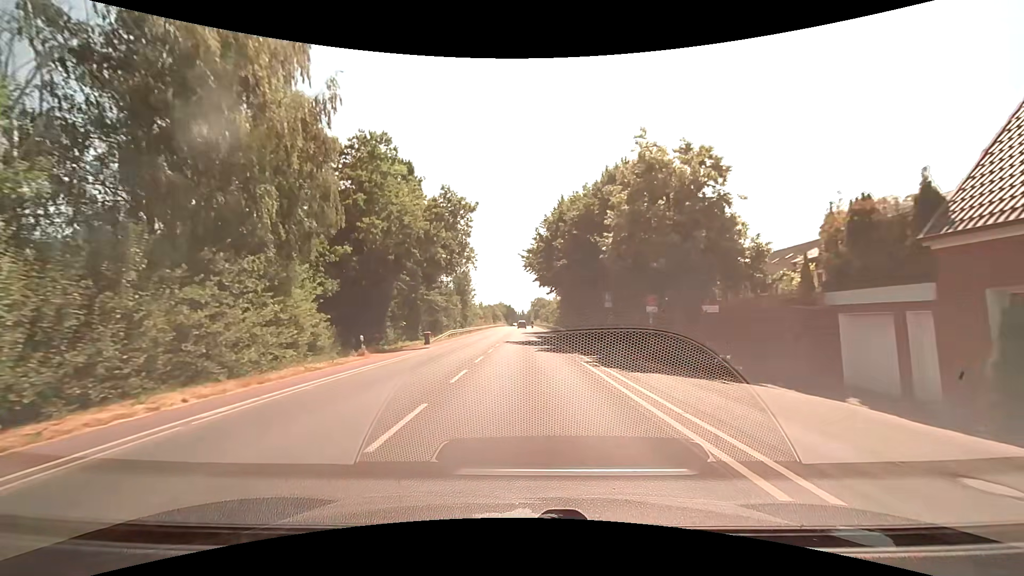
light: Day
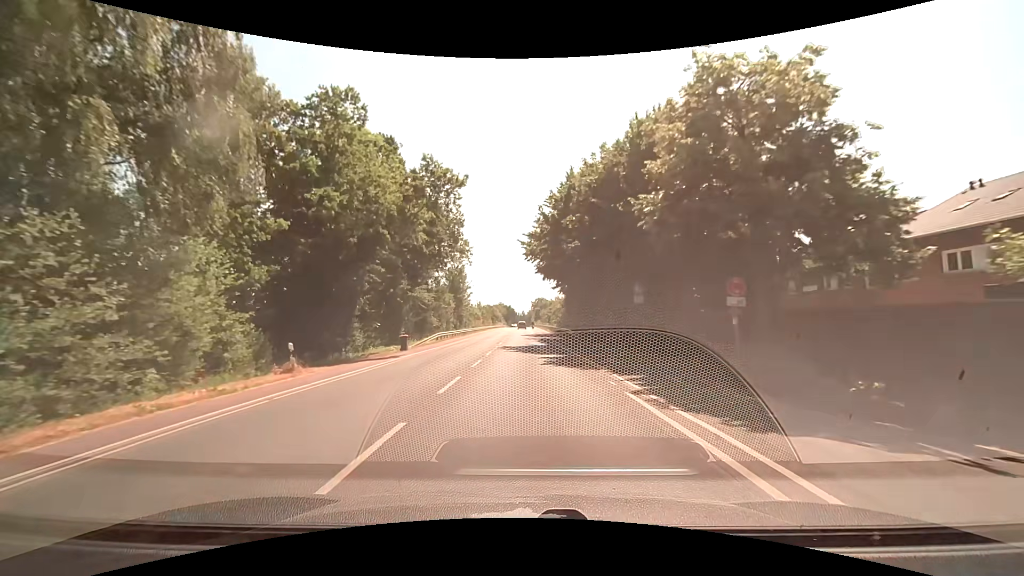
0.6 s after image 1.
(0.0, +7.6) m; 0°
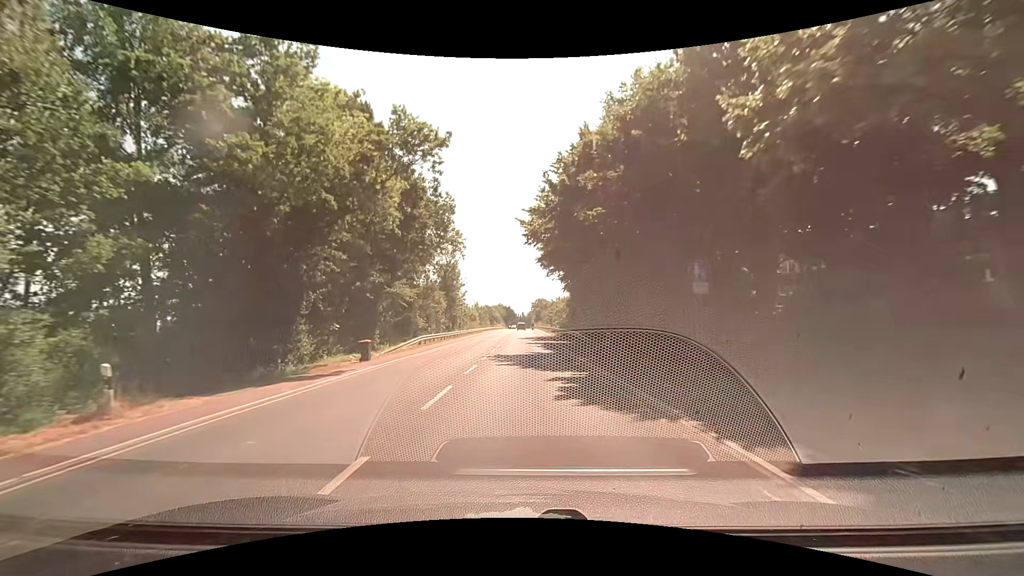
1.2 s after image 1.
(0.0, +7.5) m; 0°
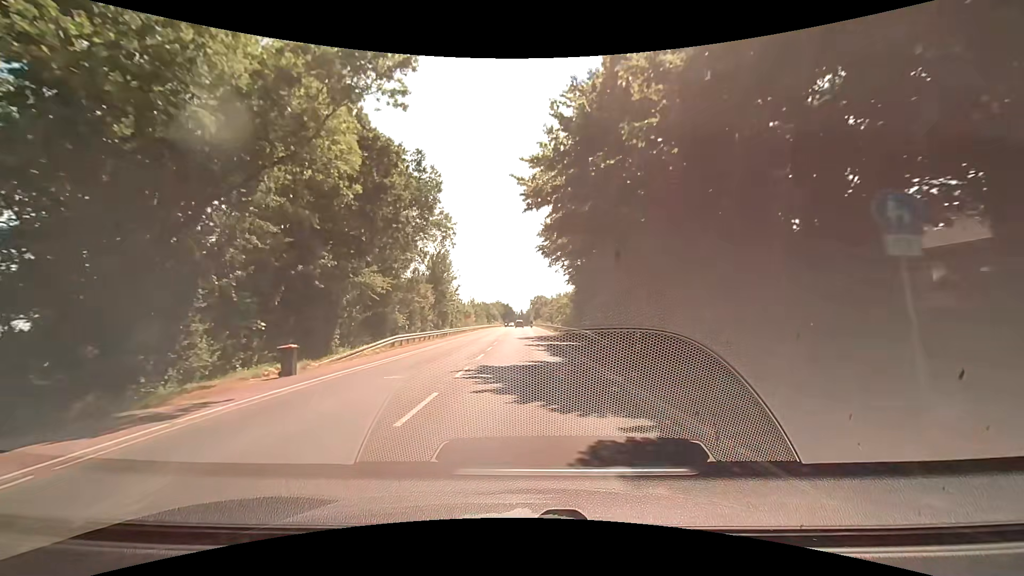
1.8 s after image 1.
(0.0, +7.5) m; 0°
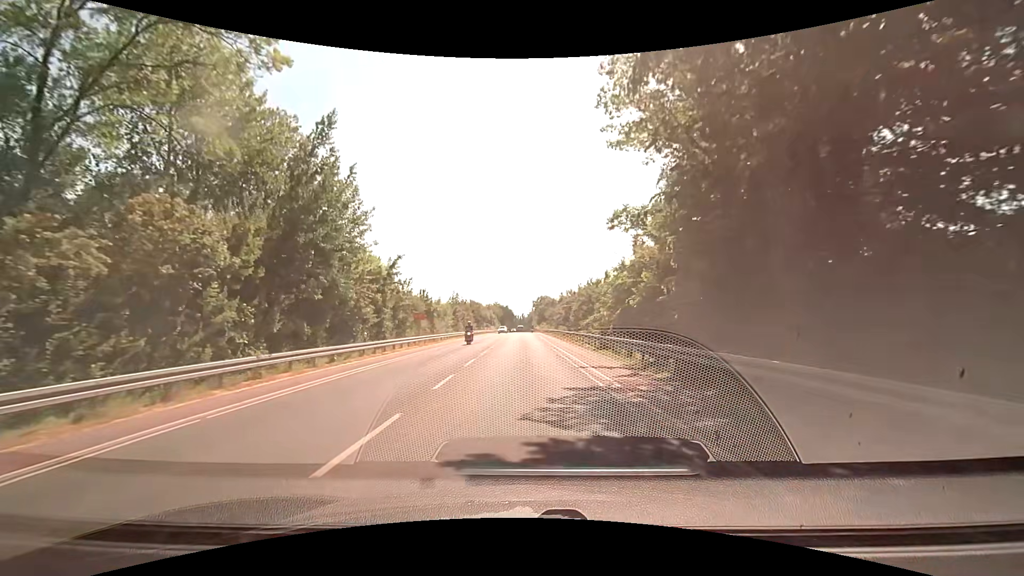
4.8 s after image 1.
(+0.1, +37.7) m; +1°
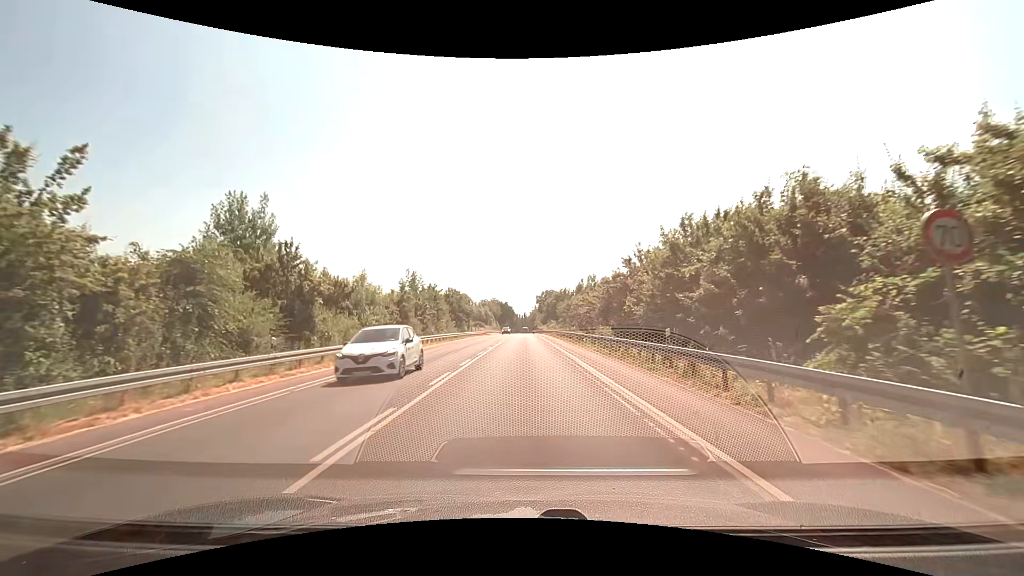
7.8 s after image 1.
(-0.5, +37.7) m; -1°
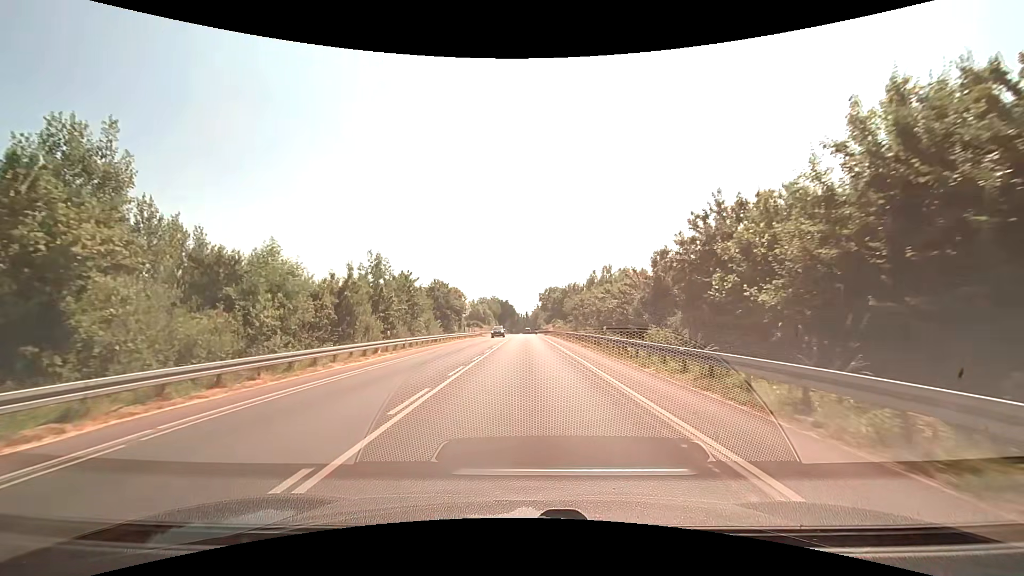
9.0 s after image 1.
(0.0, +15.1) m; 0°
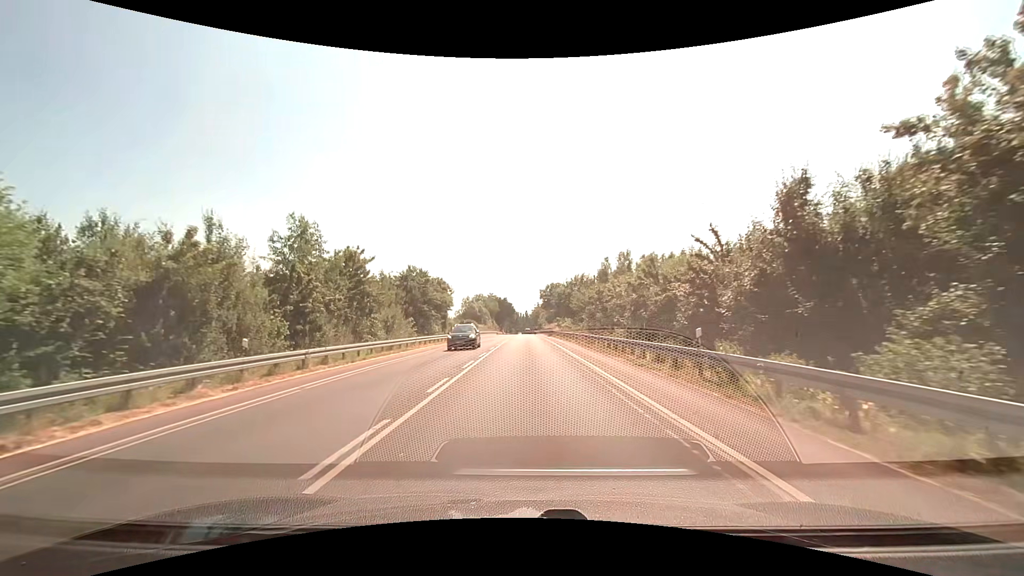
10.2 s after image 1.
(0.0, +15.1) m; 0°
(0, +10) (0, +20) (0, +30) (0, +40) (0, +50) (0, +60) (0, +70) (+1, +80) (+1, +90) (+1, +100) m
